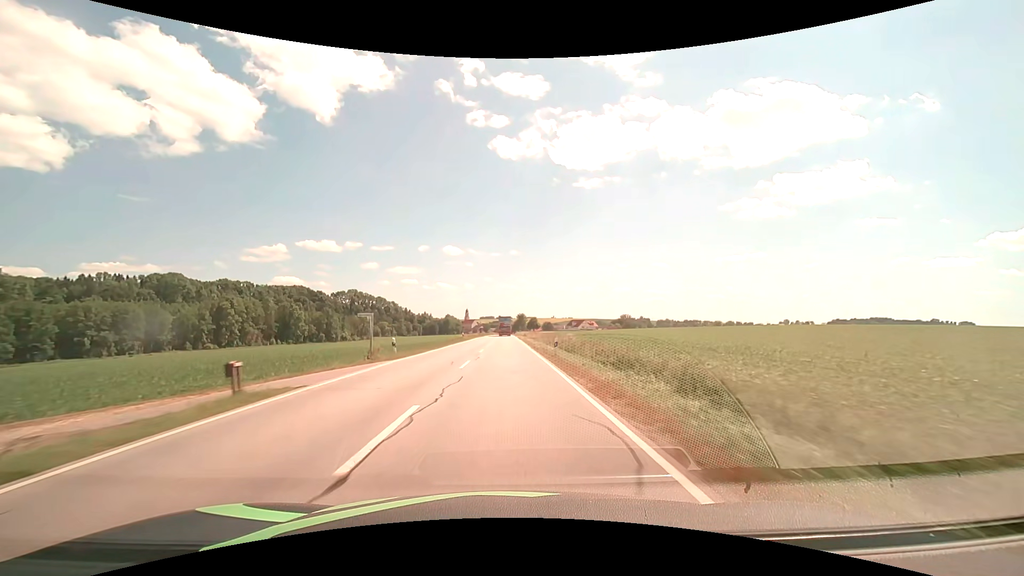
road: secondary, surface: asphalt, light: Day
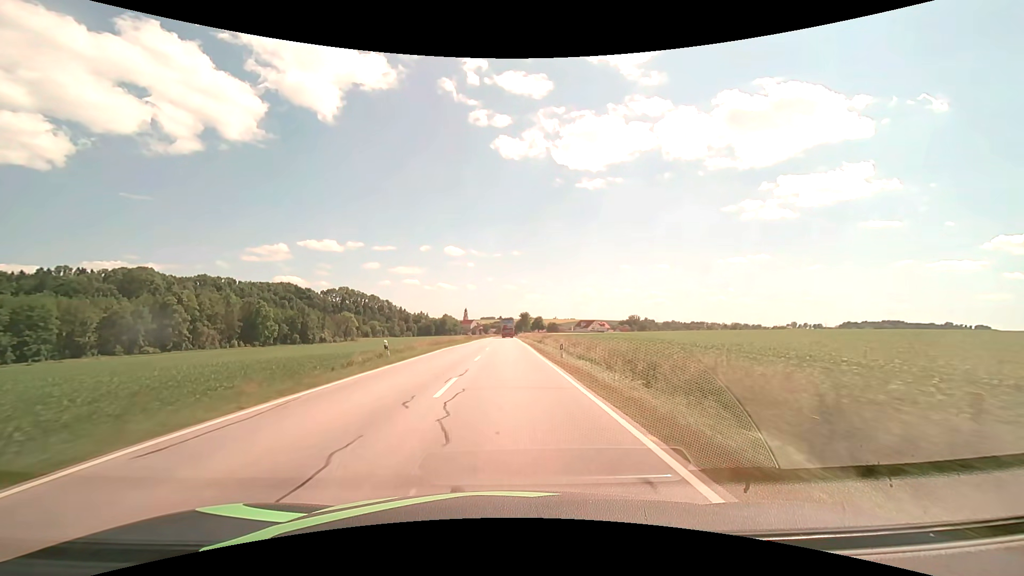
(-0.1, +42.6) m; 0°
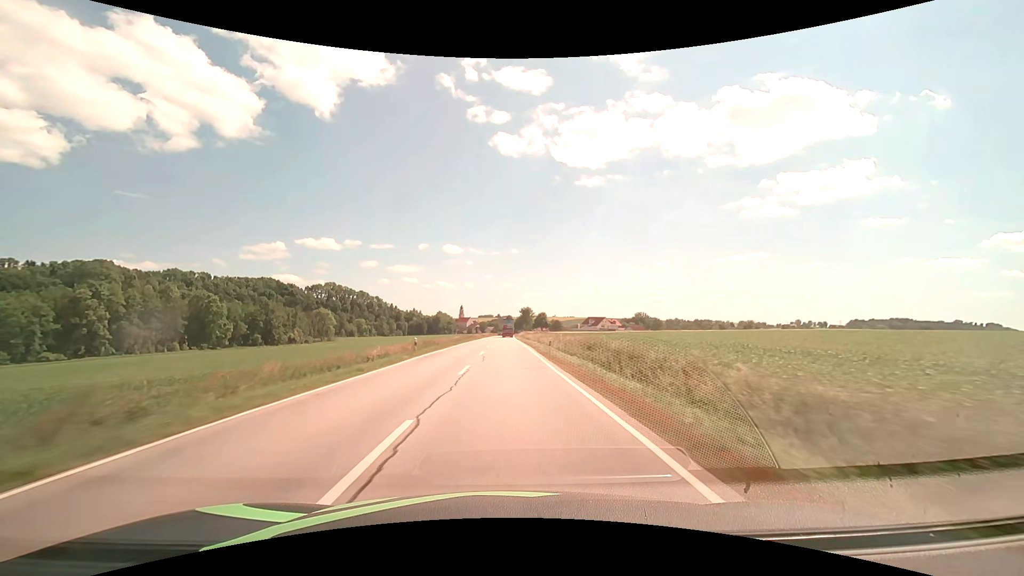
(+0.1, +42.6) m; 0°
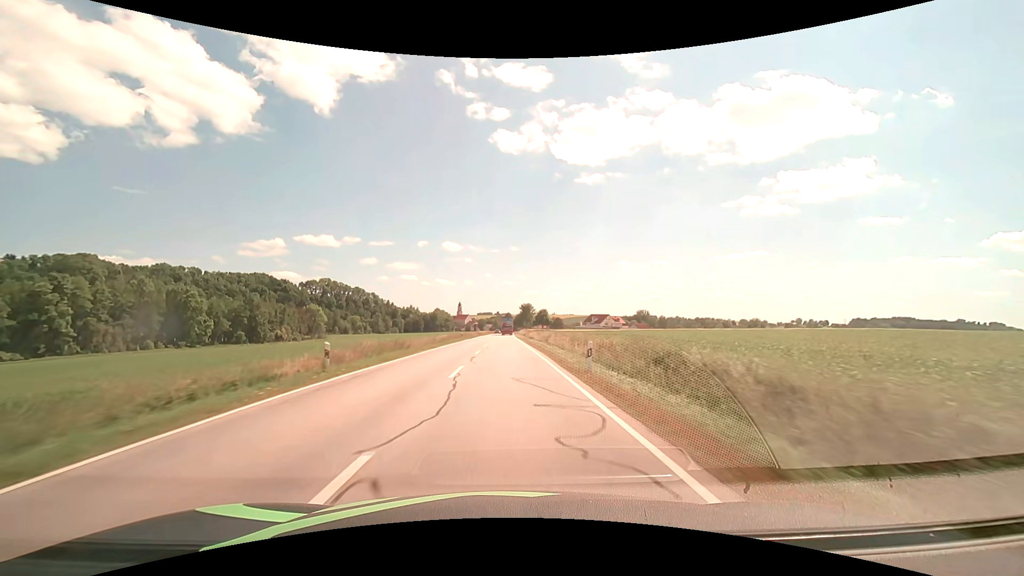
(0.0, +14.2) m; 0°
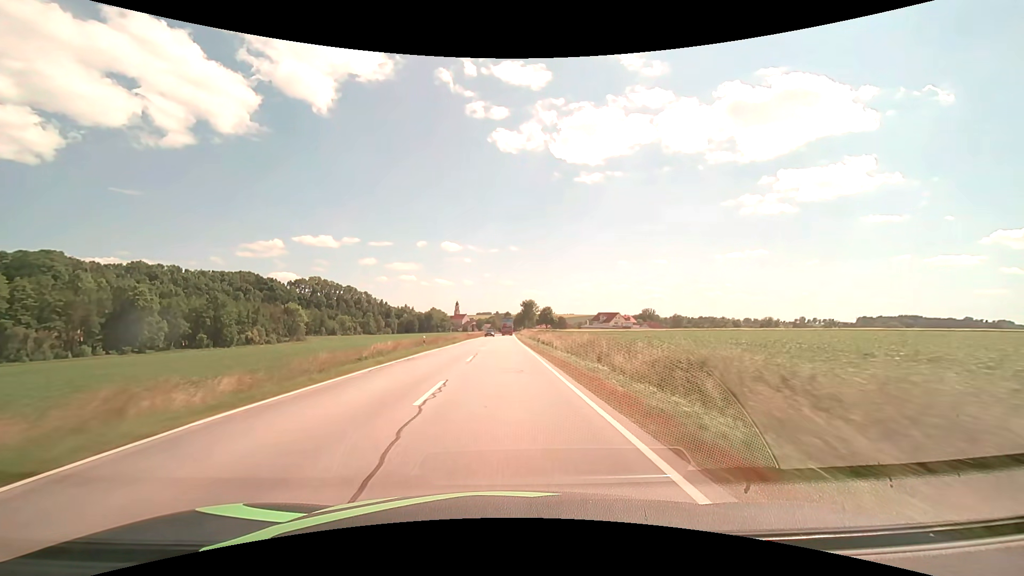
(0.0, +28.4) m; 0°
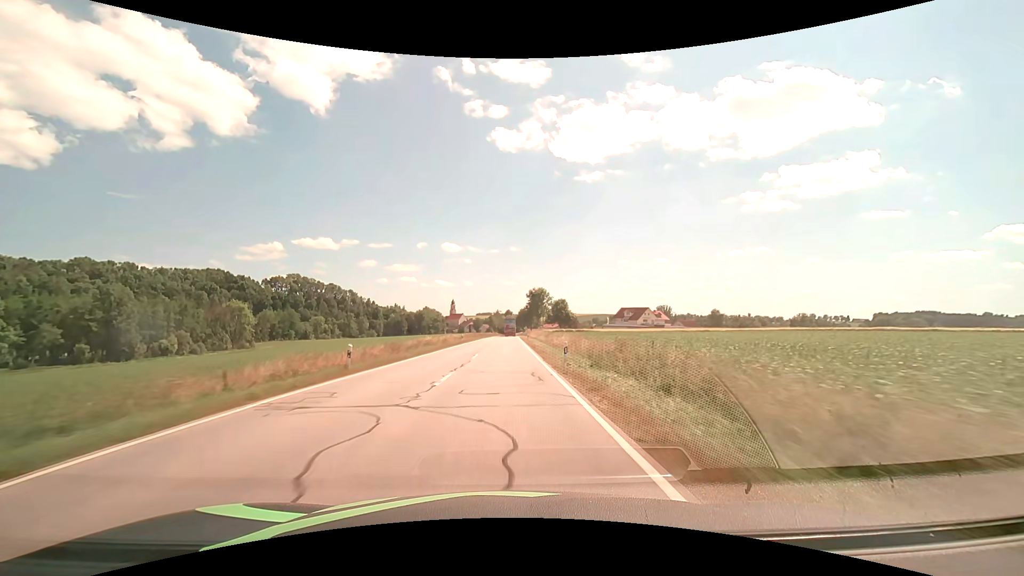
(0.0, +56.9) m; 0°
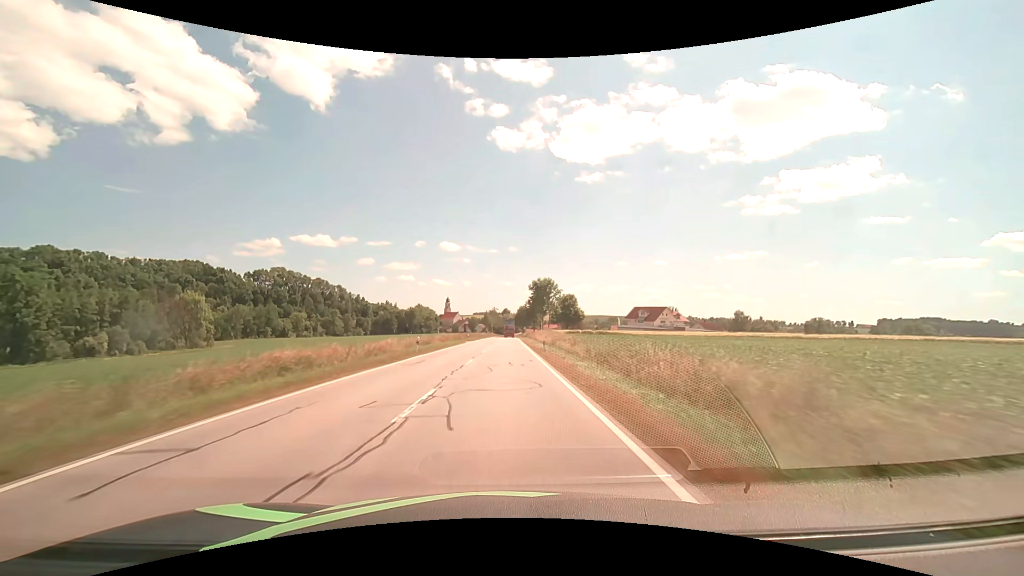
(0.0, +28.5) m; 0°
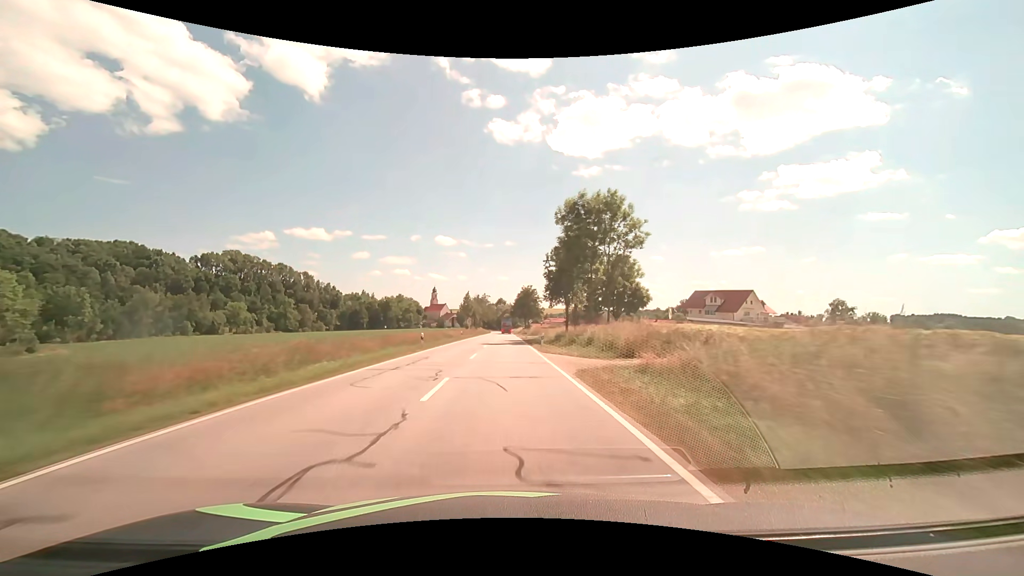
(+0.4, +70.0) m; +1°
(0, +10) (0, +20) (0, +30) (0, +40) (0, +50) (0, +60) (0, +70) (0, +80) (0, +90) (0, +100) m
